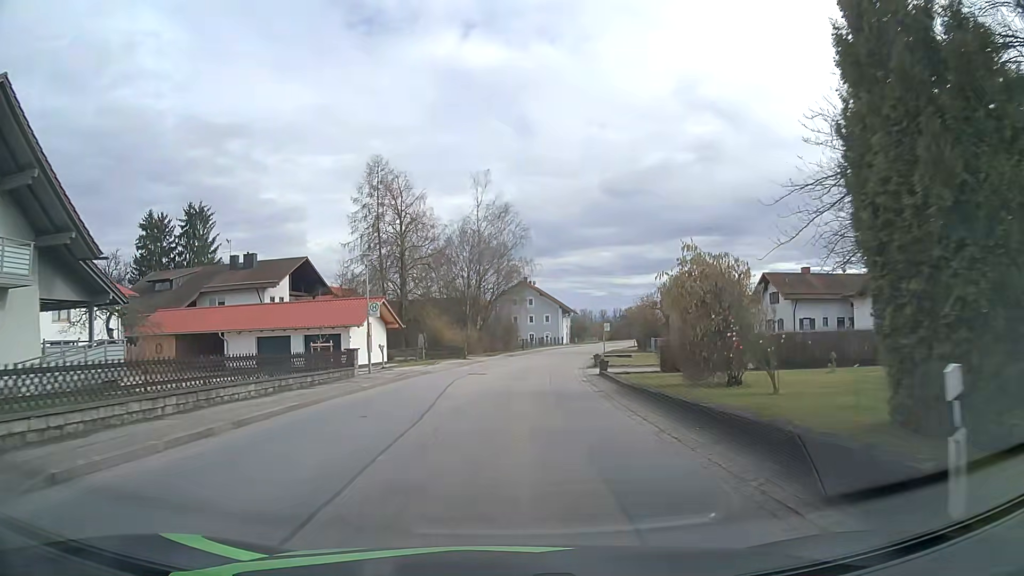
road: tertiary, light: Day
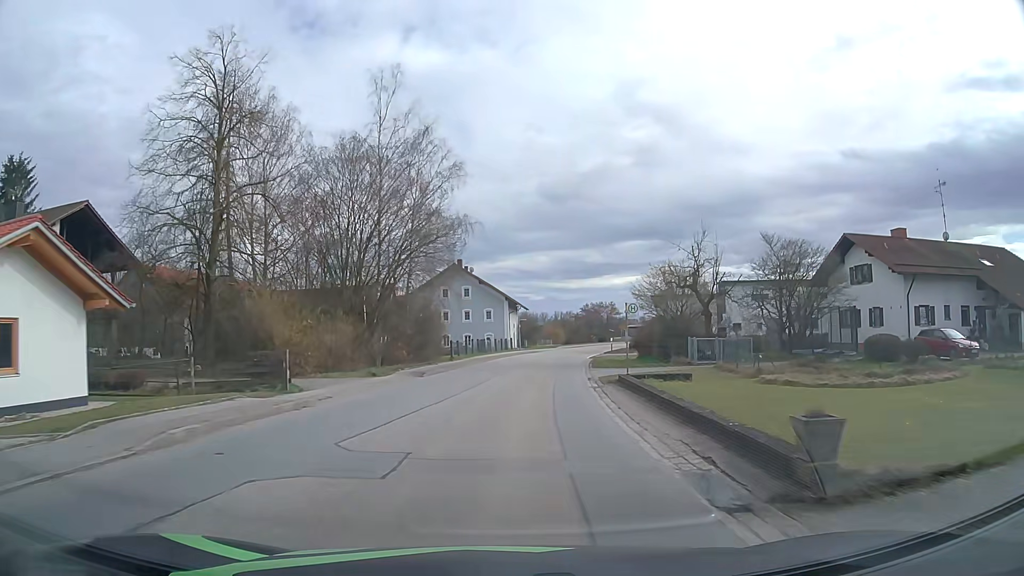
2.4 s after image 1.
(+1.1, +29.3) m; +5°
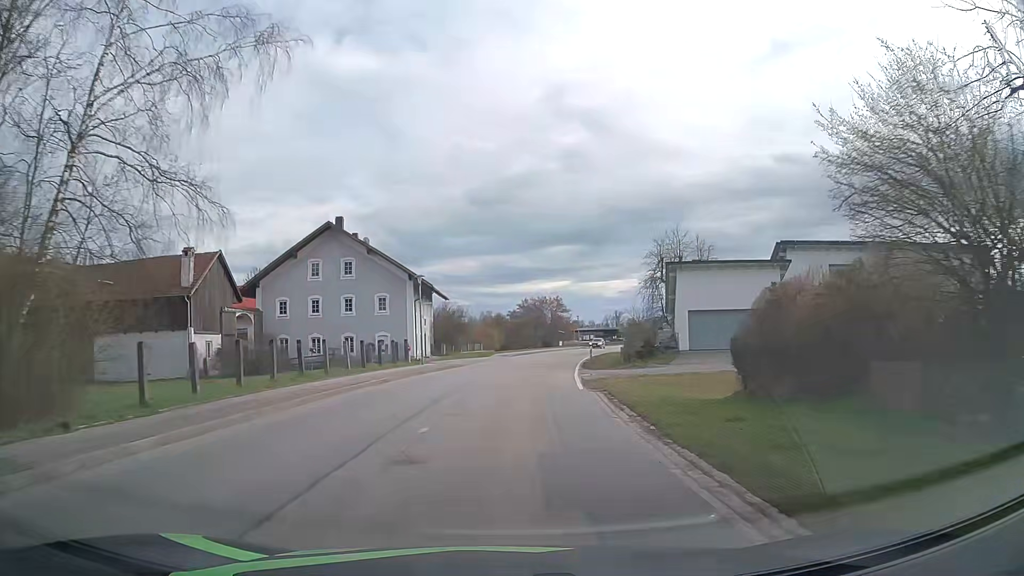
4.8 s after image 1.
(+1.7, +31.6) m; +6°
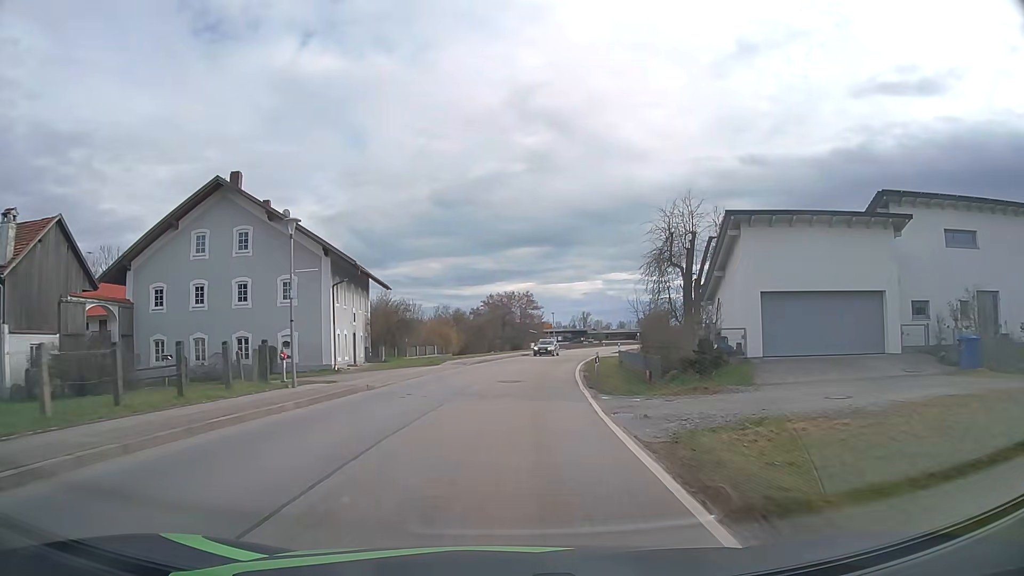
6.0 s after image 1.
(+0.4, +15.8) m; +3°
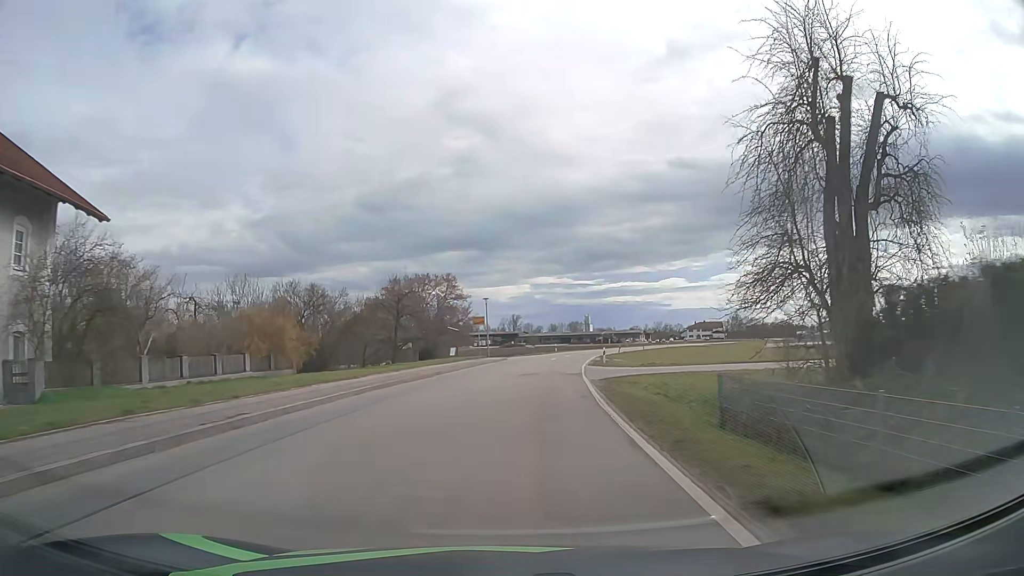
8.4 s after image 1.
(+1.8, +32.3) m; +6°
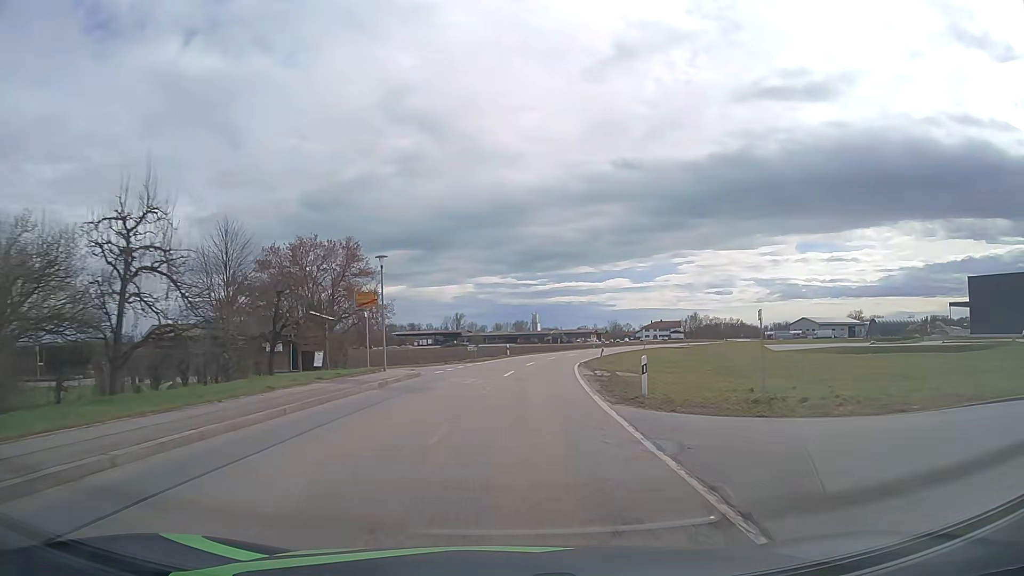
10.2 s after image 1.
(+1.2, +25.3) m; +5°
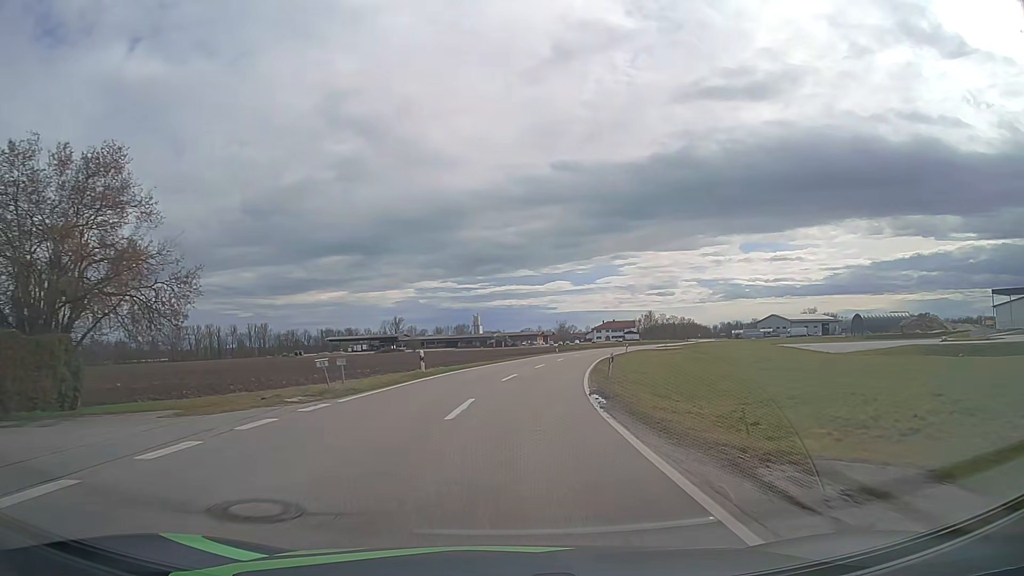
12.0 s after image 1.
(+1.1, +27.1) m; +5°
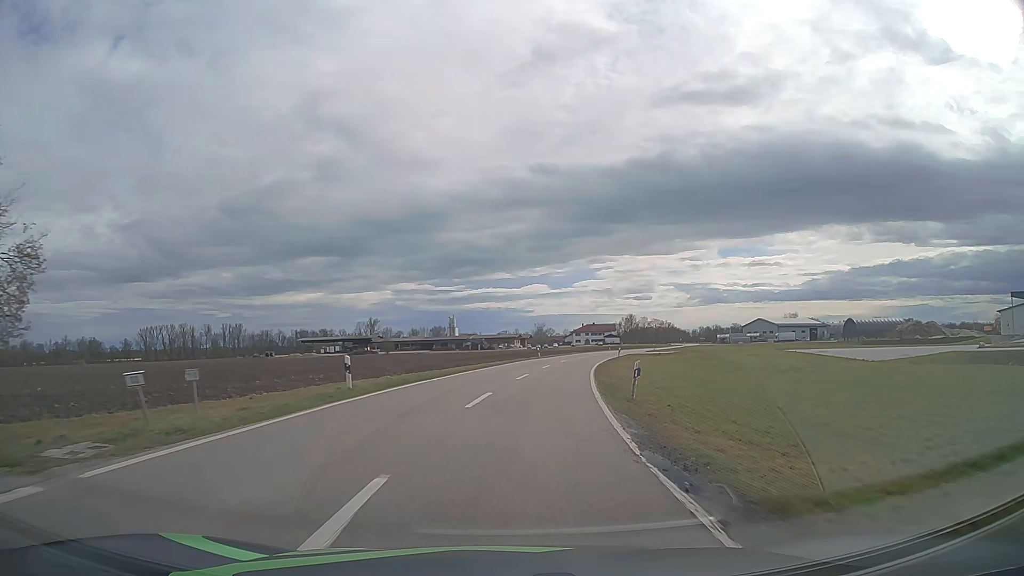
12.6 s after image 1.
(+0.2, +9.5) m; +2°
(0, +10) (+1, +20) (+2, +30) (+3, +40) (+5, +50) (+7, +59) (+10, +69) (+12, +79) (+15, +88) (+18, +98) m
